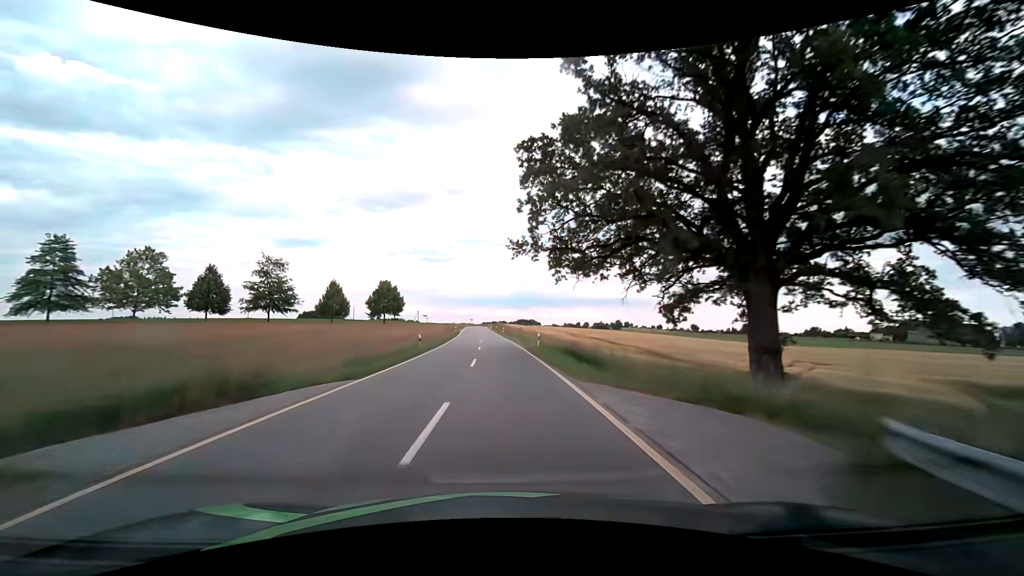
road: tertiary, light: Day
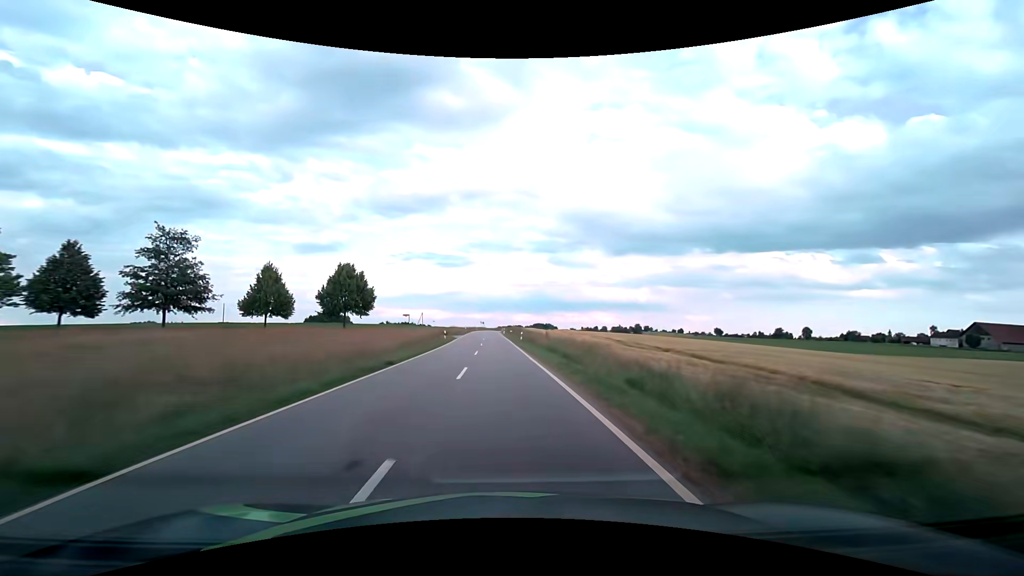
(-0.4, +28.2) m; -2°
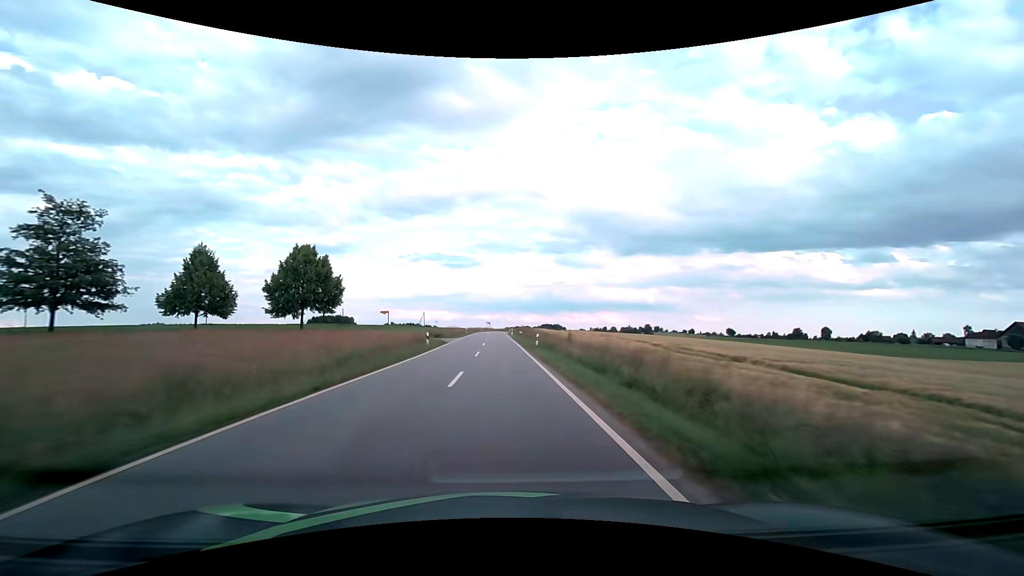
(-0.1, +14.1) m; -1°
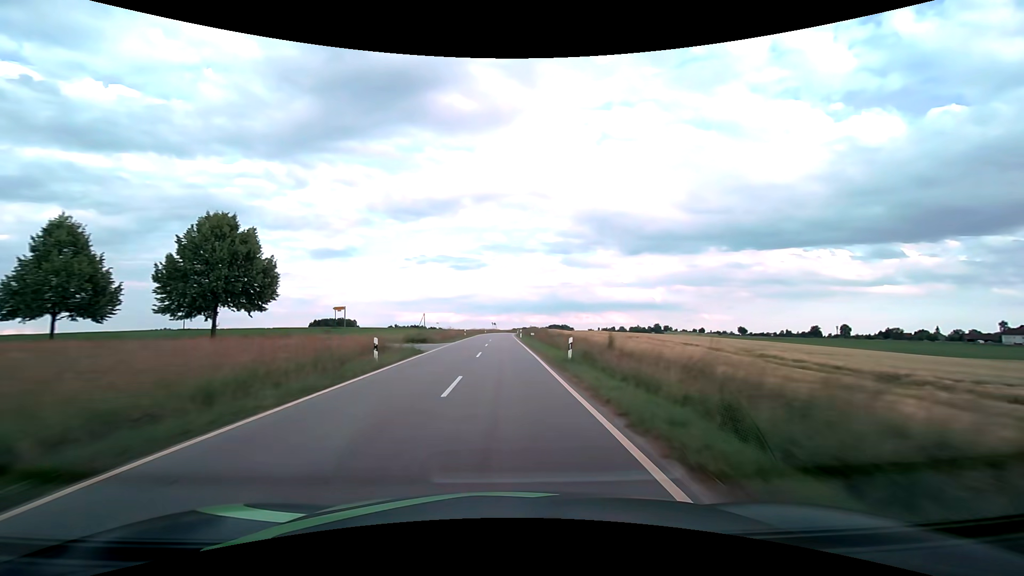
(-0.1, +14.1) m; -1°
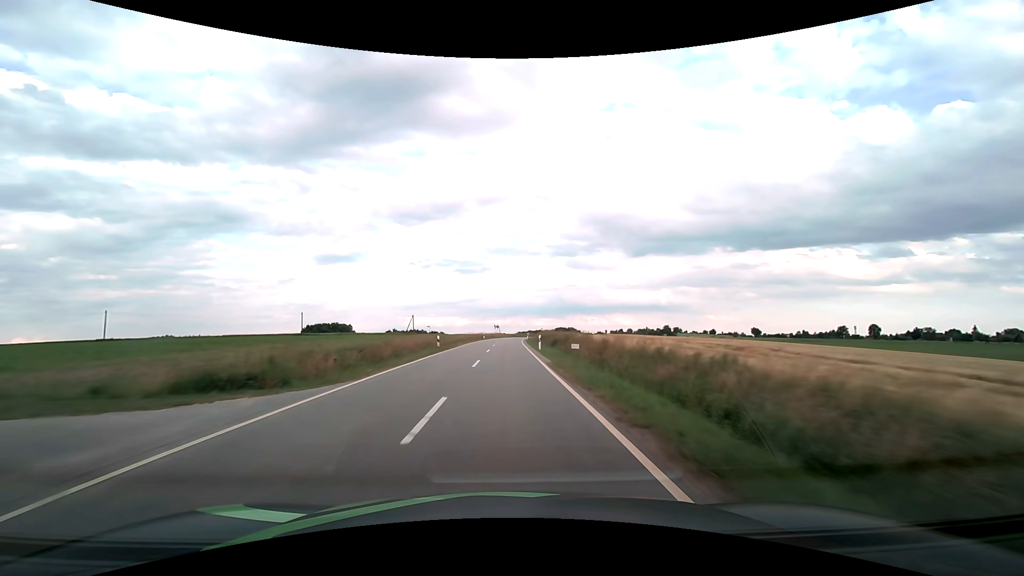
(-0.2, +28.2) m; -1°
